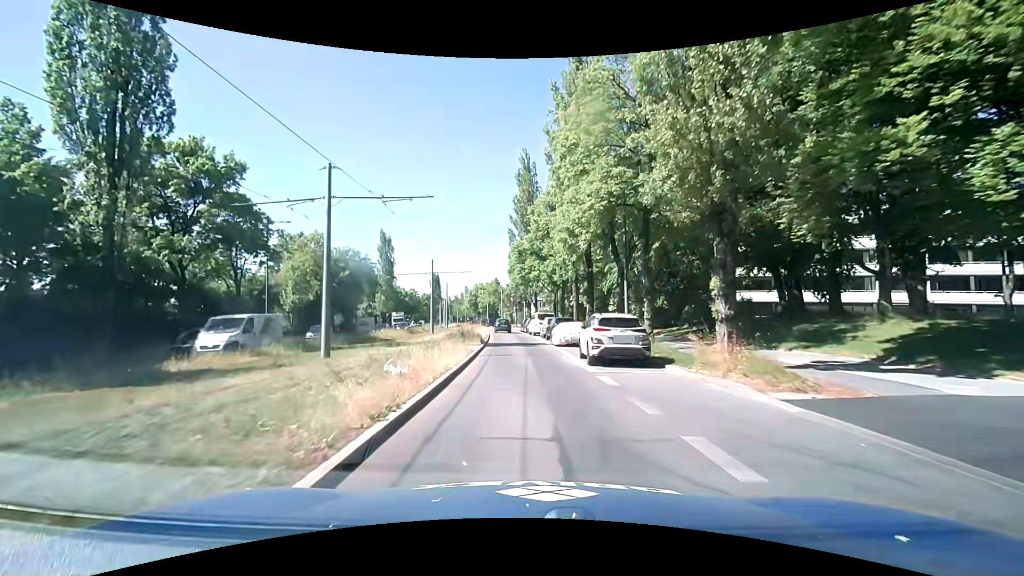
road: secondary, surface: asphalt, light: Day
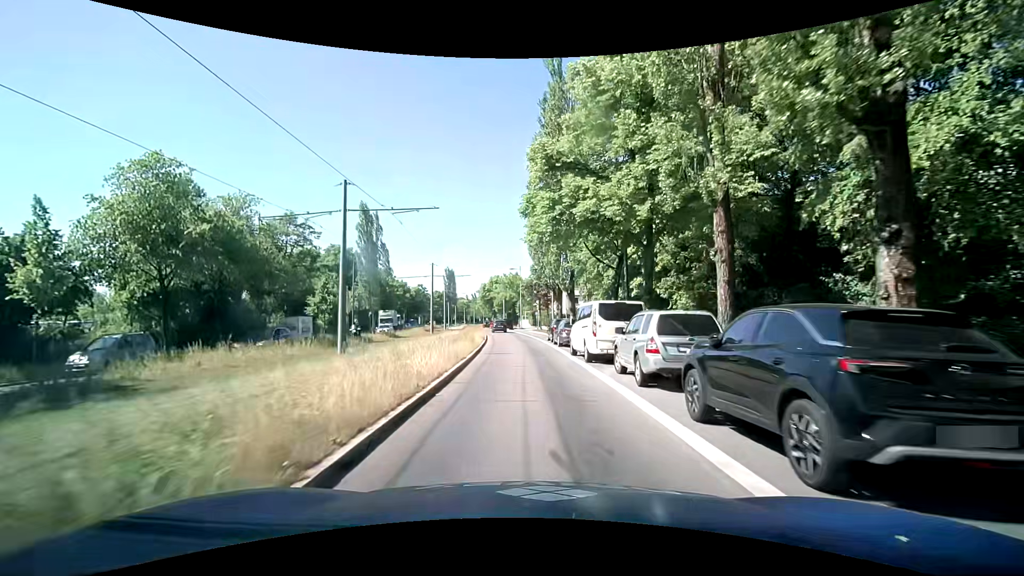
(-0.9, +27.0) m; -3°
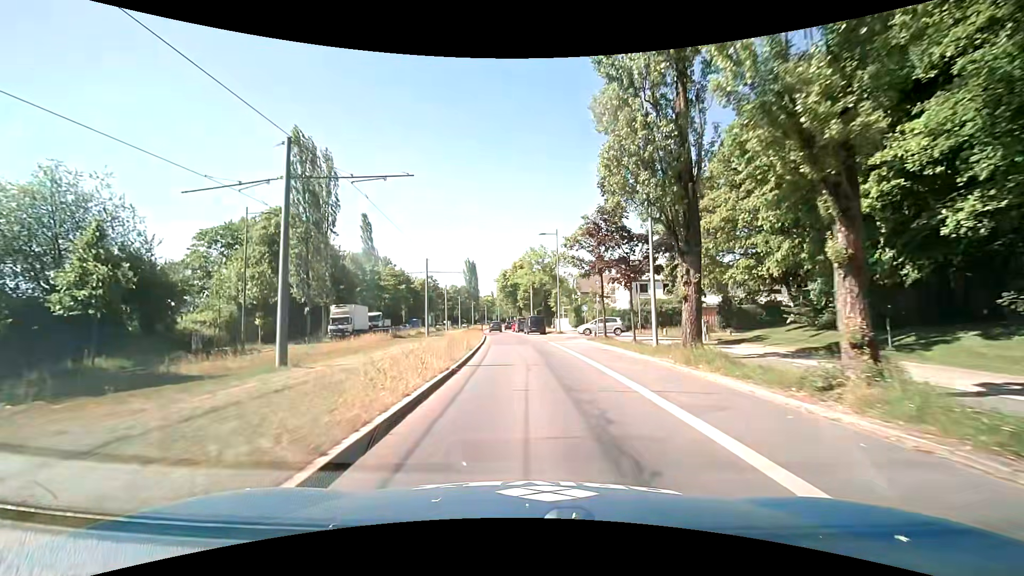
(-1.0, +34.3) m; -3°
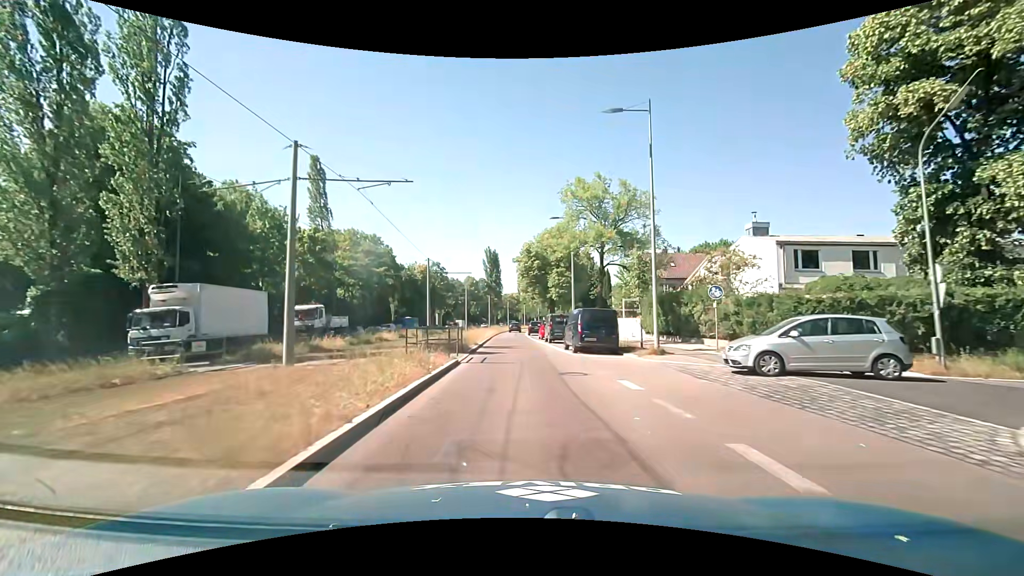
(-1.2, +30.5) m; -4°
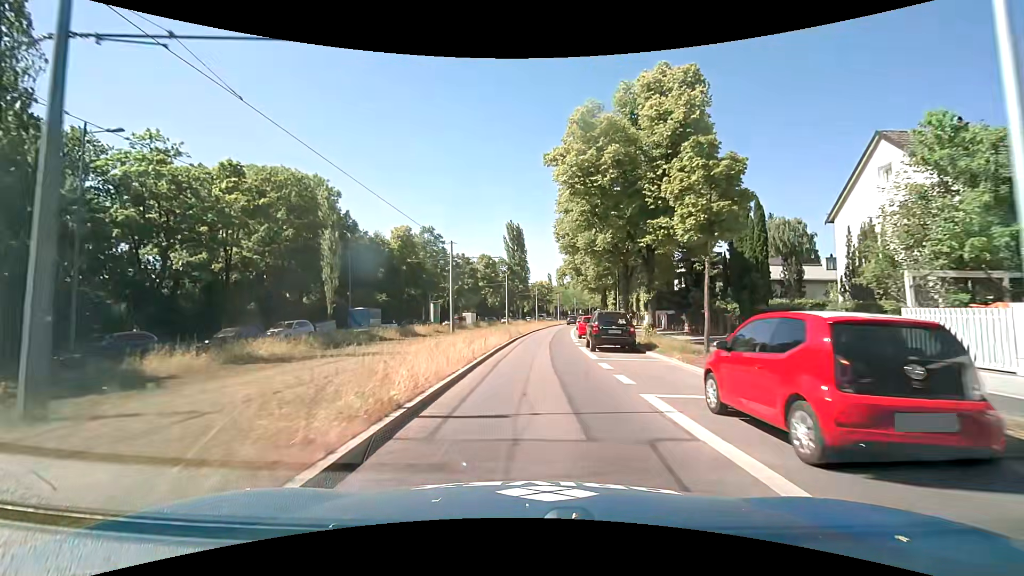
(-1.1, +36.8) m; -3°
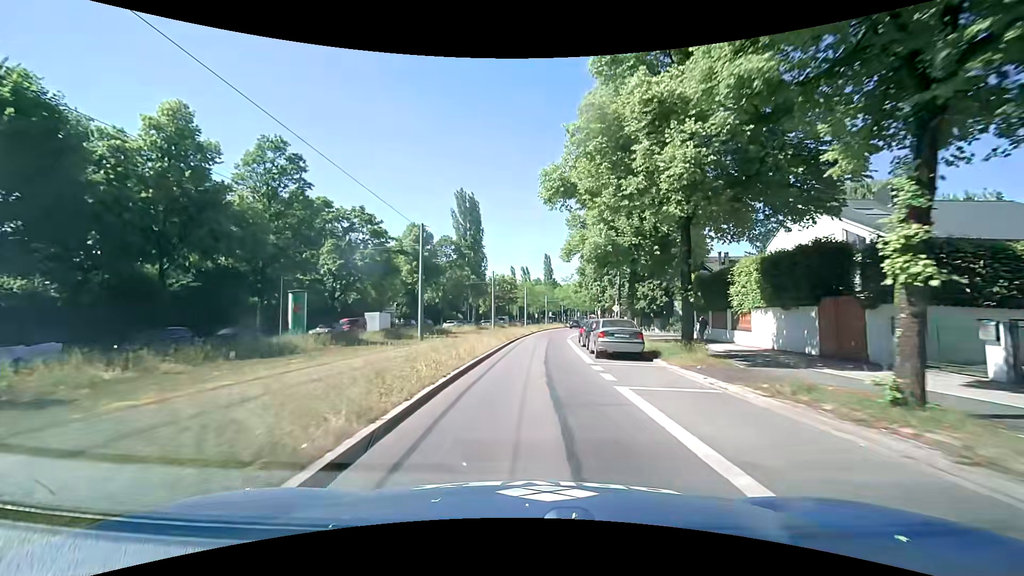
(+0.9, +36.3) m; +5°
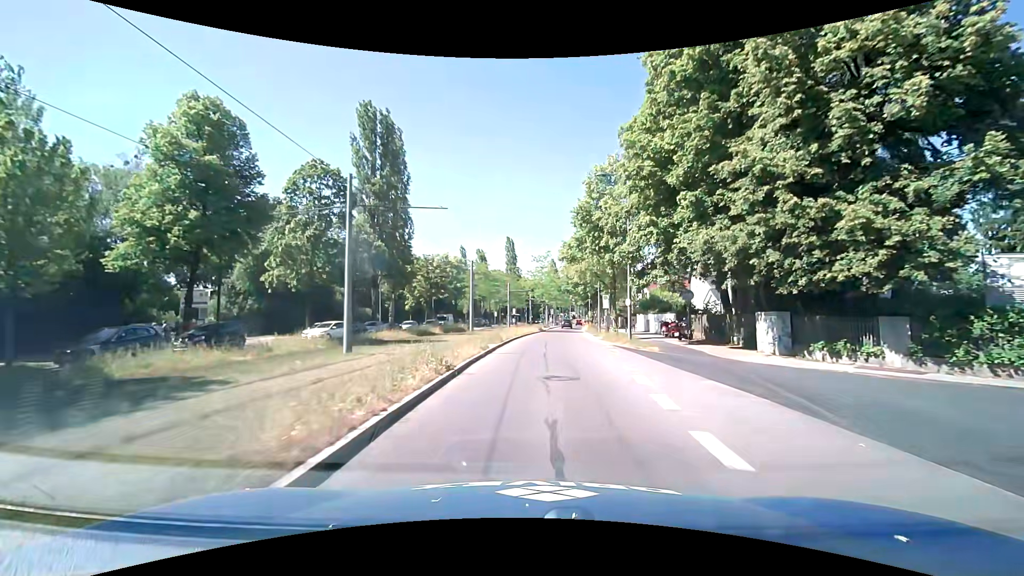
(+0.6, +39.0) m; +3°
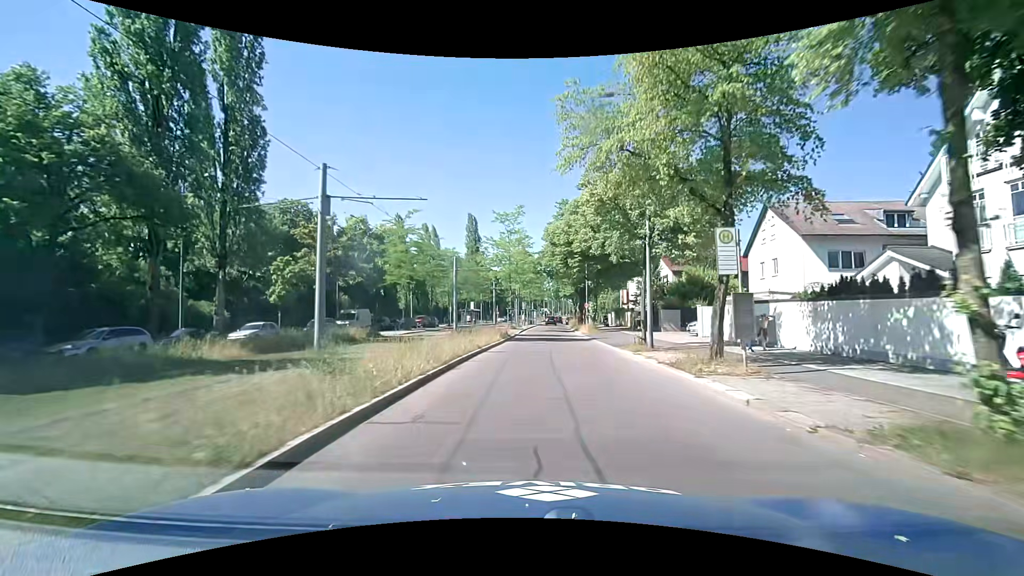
(+0.8, +29.6) m; +4°
(0, +10) (0, +20) (0, +30) (+1, +40) (+1, +50) (+2, +60) (+2, +70) (+3, +80) (+3, +90) (+4, +100) m
